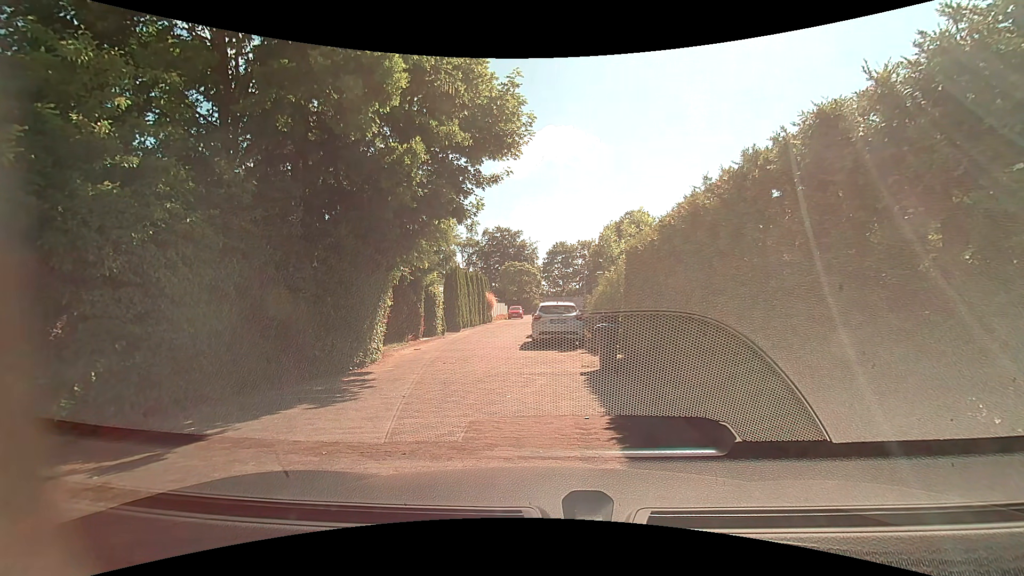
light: Day
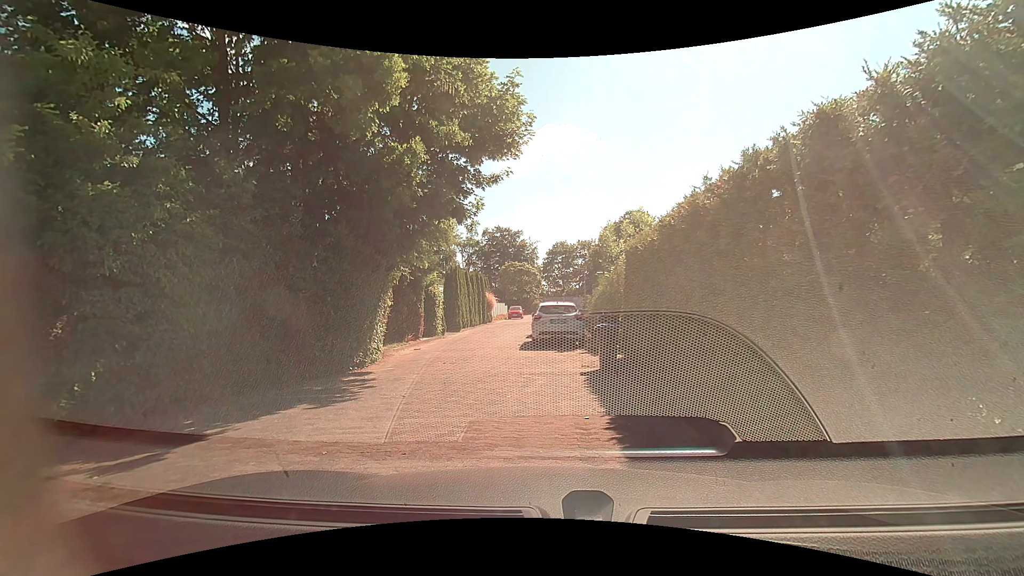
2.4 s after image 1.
(0.0, 0.0) m; 0°
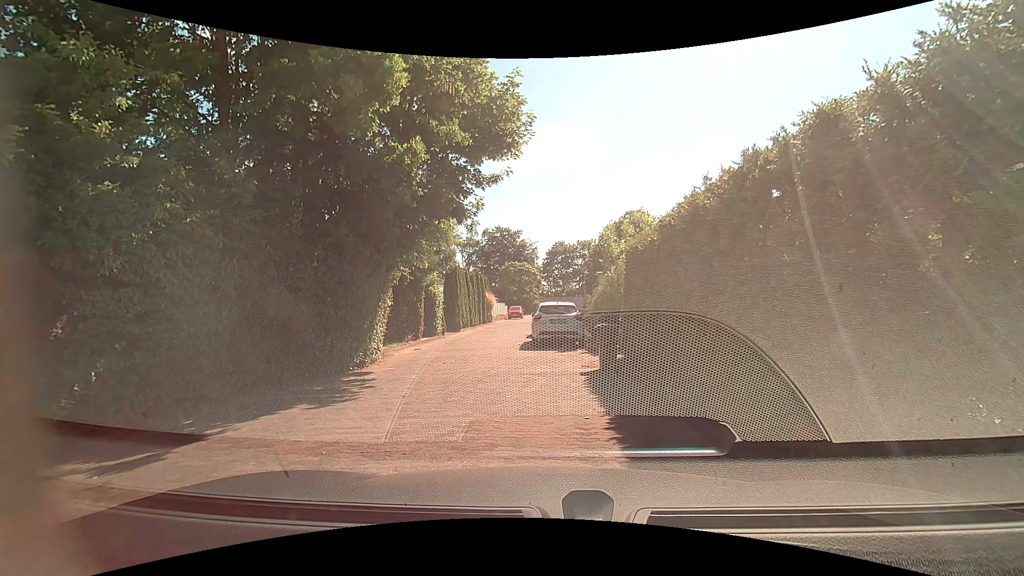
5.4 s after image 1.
(0.0, 0.0) m; 0°
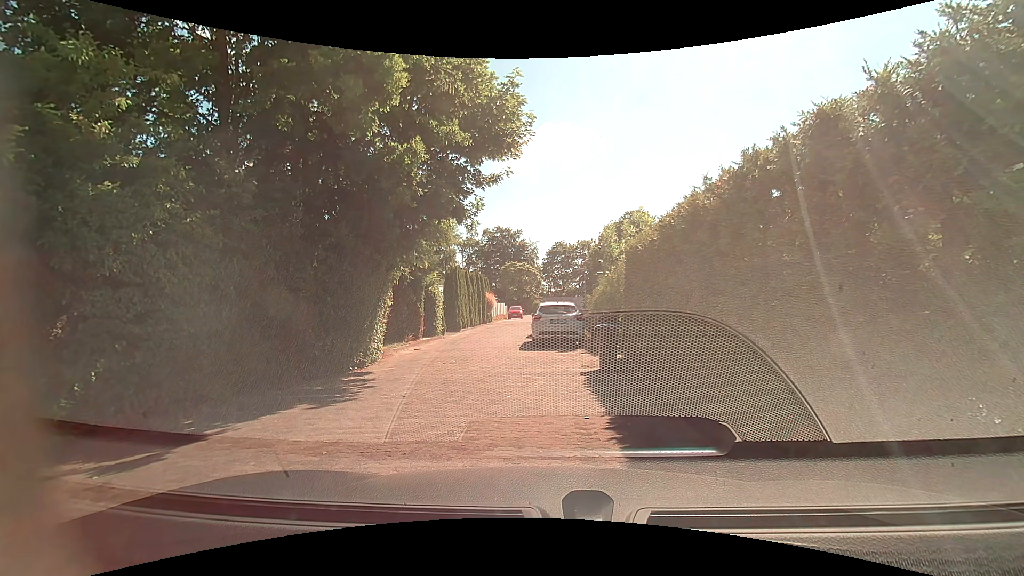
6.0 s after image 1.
(0.0, 0.0) m; 0°
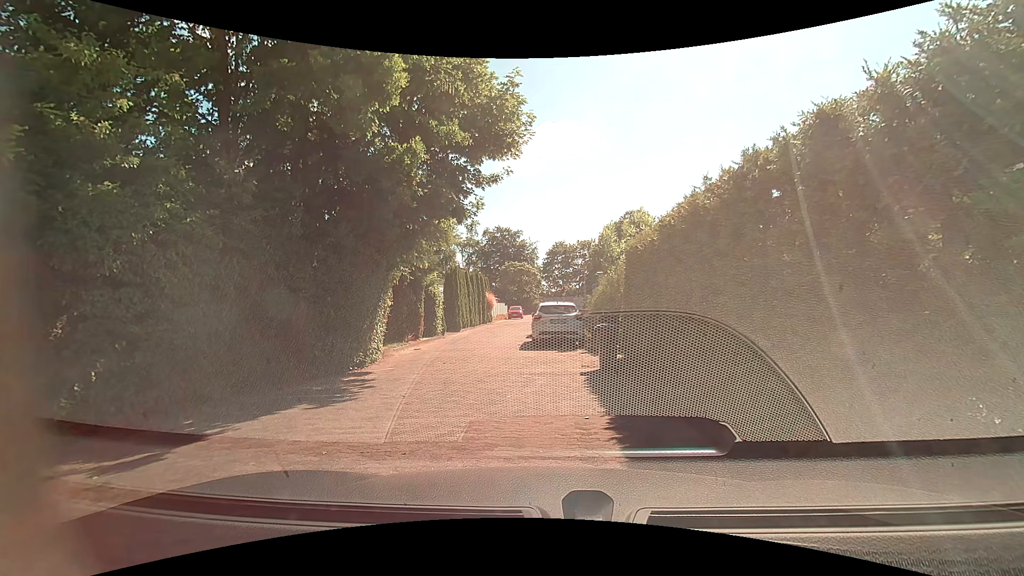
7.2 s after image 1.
(0.0, 0.0) m; 0°
